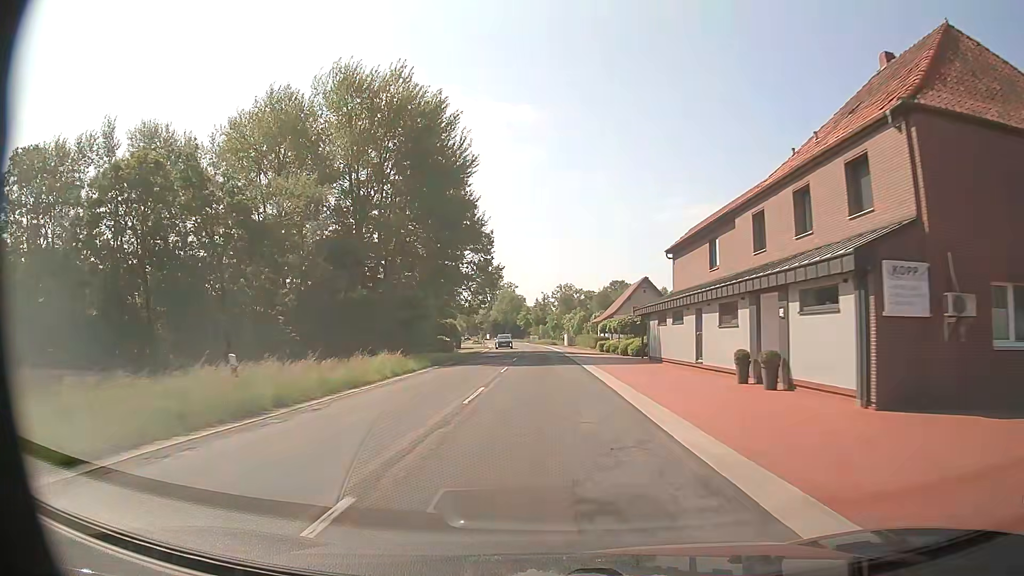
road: secondary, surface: asphalt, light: Day
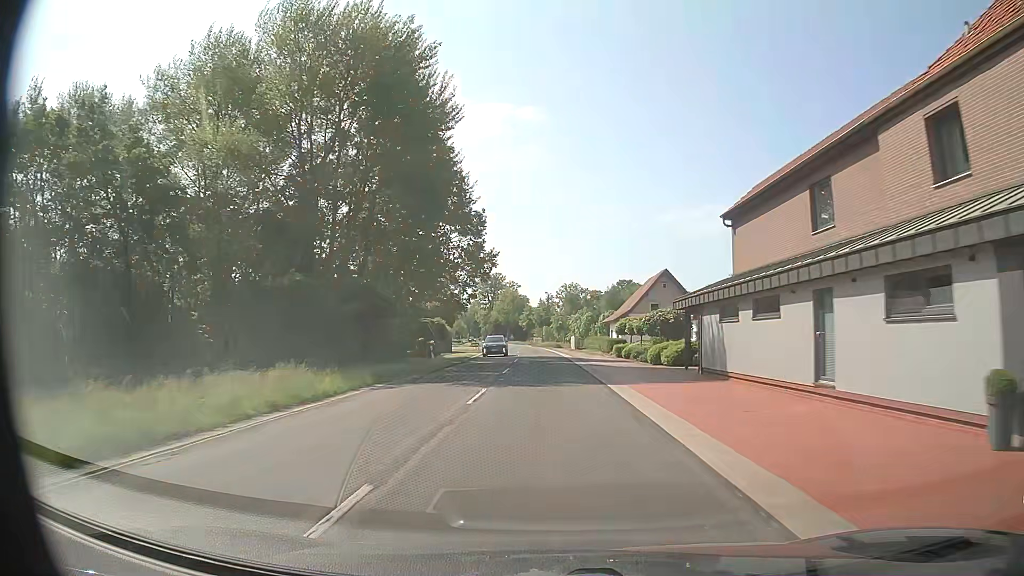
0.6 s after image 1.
(0.0, +11.5) m; -1°
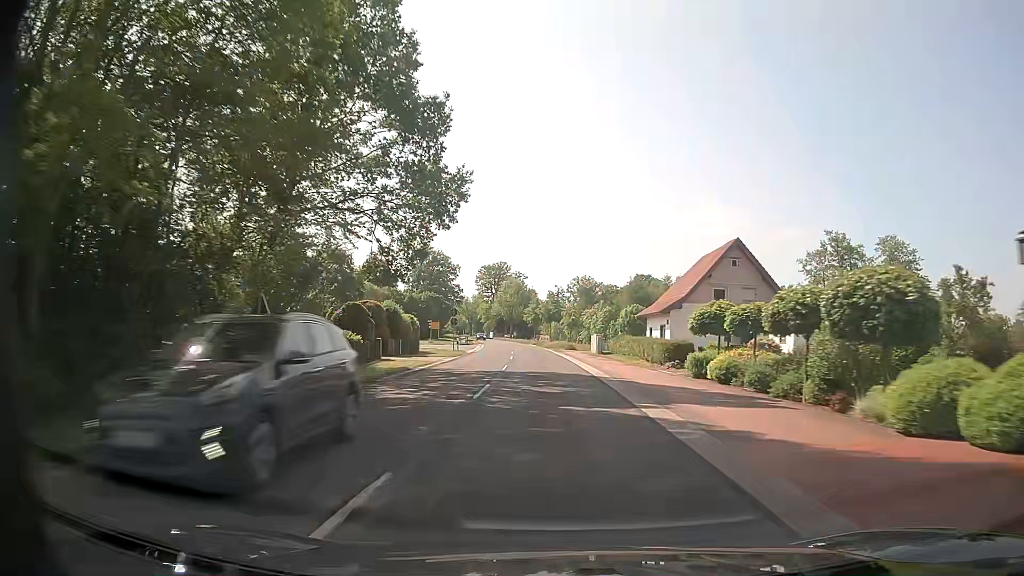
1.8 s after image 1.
(-0.2, +23.8) m; -1°
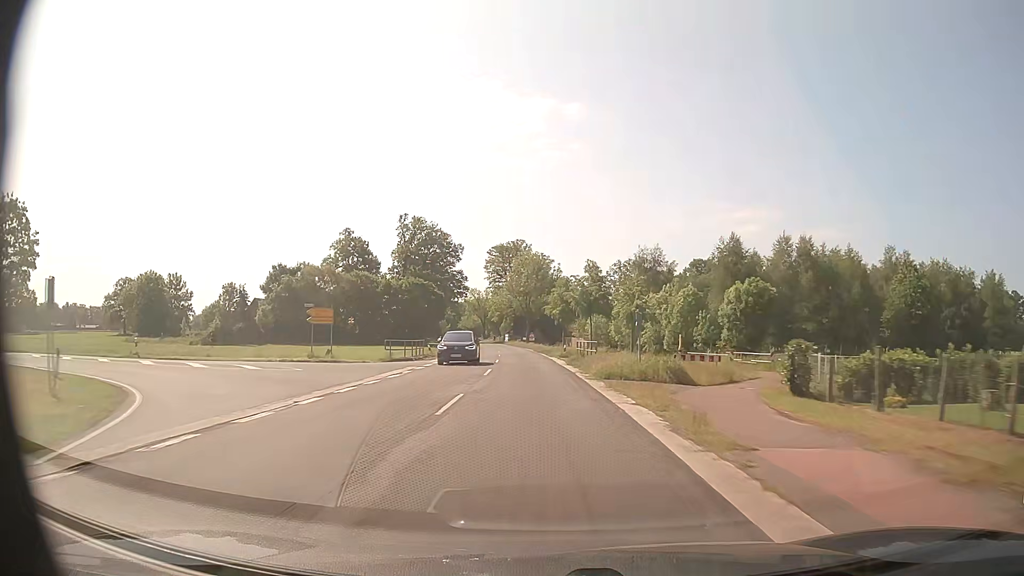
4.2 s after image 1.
(-0.8, +51.1) m; -3°
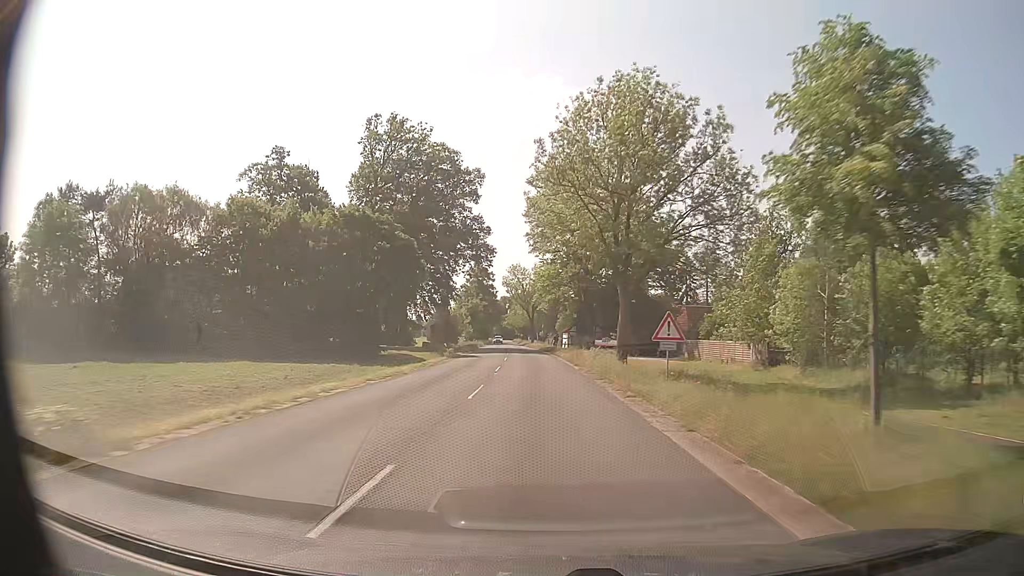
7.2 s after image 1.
(-3.3, +69.4) m; -5°
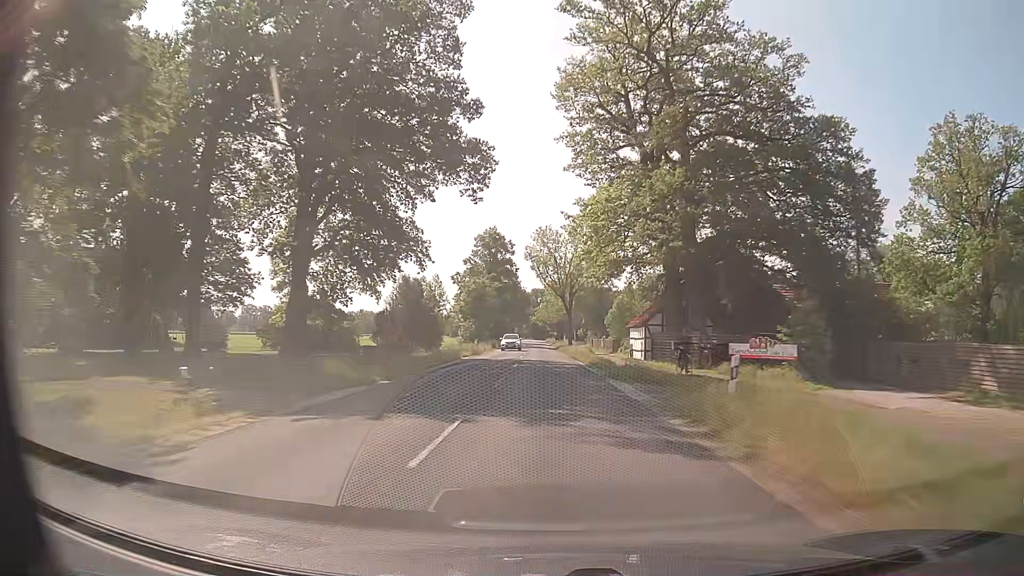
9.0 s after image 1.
(-1.2, +44.6) m; -3°
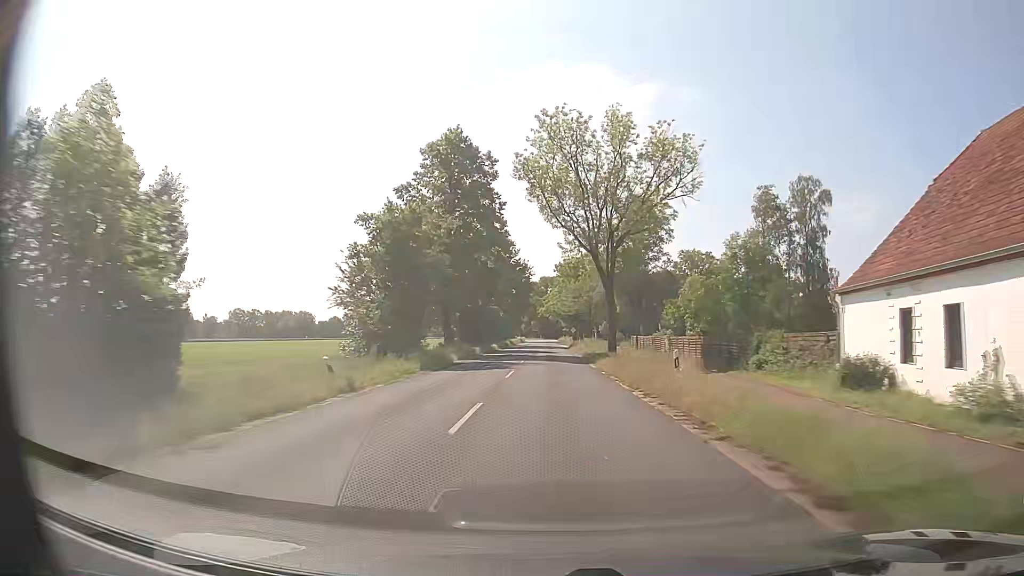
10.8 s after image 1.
(-0.5, +45.8) m; -1°
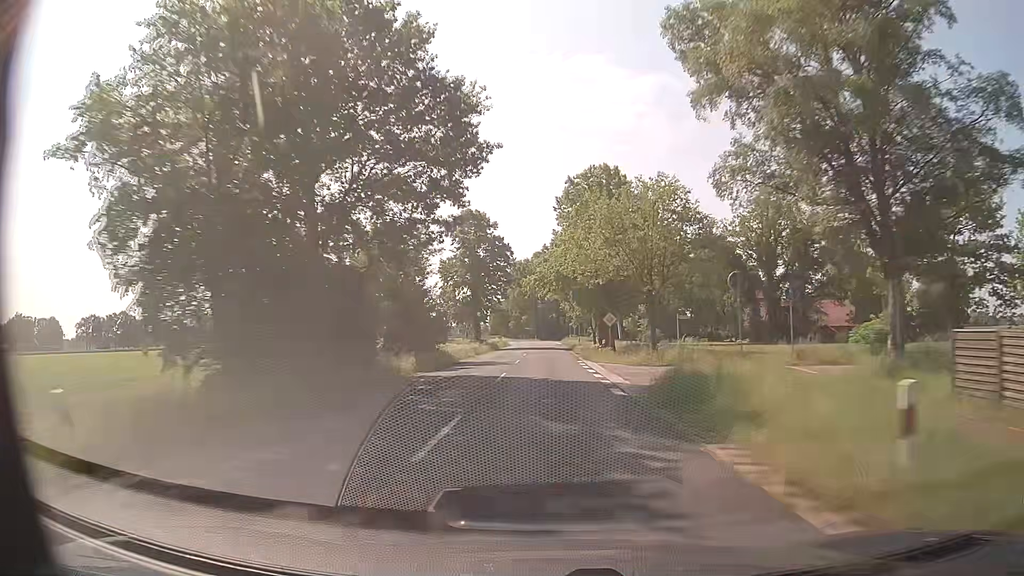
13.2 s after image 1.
(+0.1, +62.0) m; 0°
(0, +10) (0, +20) (0, +30) (0, +40) (0, +50) (0, +60) (0, +70) (0, +80) (0, +90) (-1, +100) m
